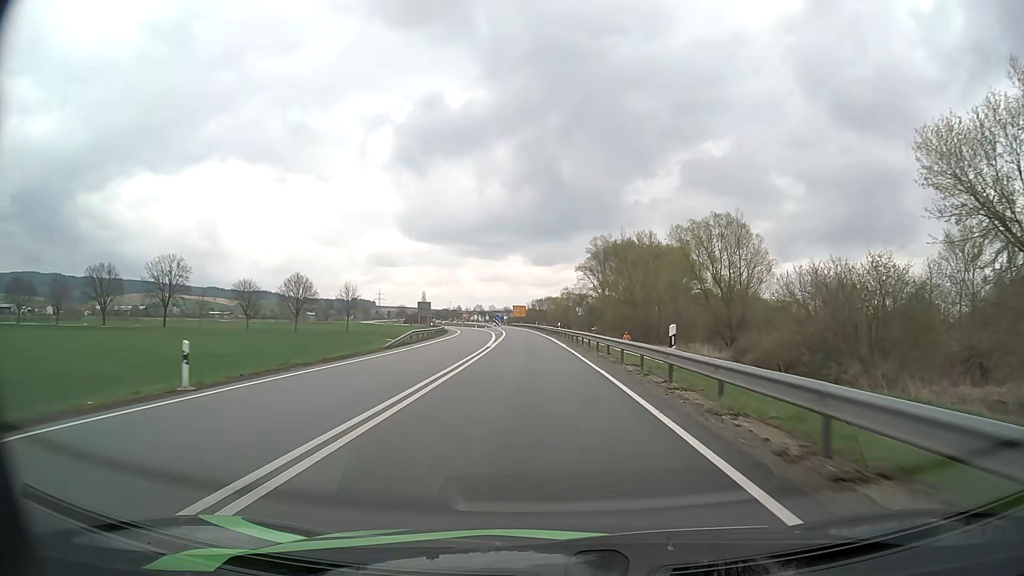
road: primary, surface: asphalt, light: Day
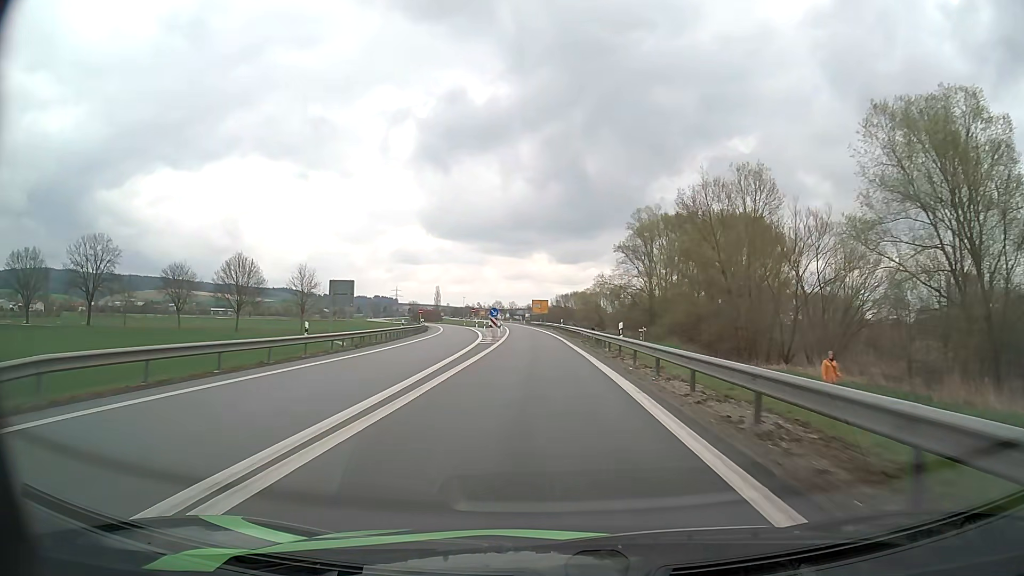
(-0.7, +37.9) m; -2°
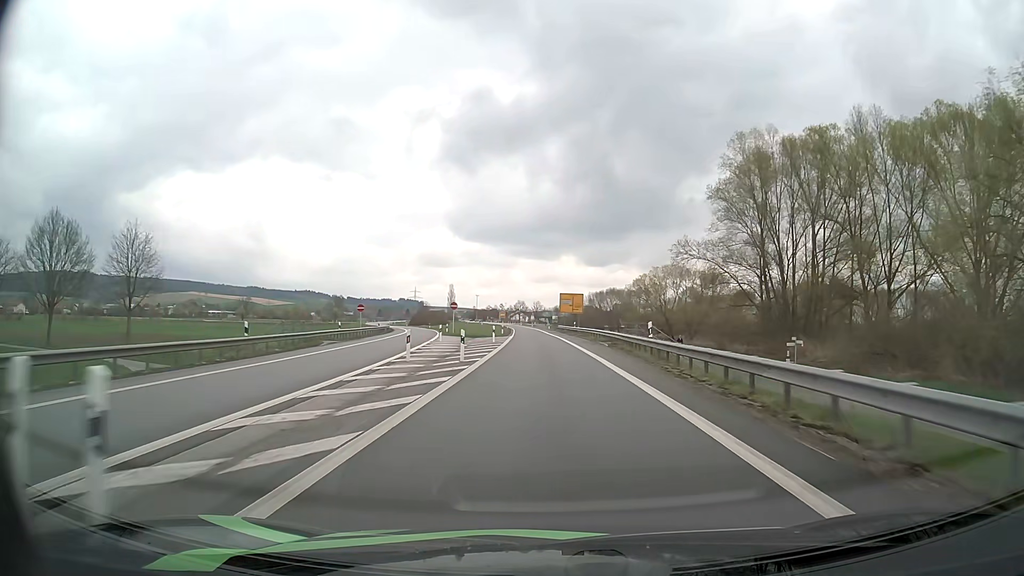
(-1.2, +50.3) m; -3°
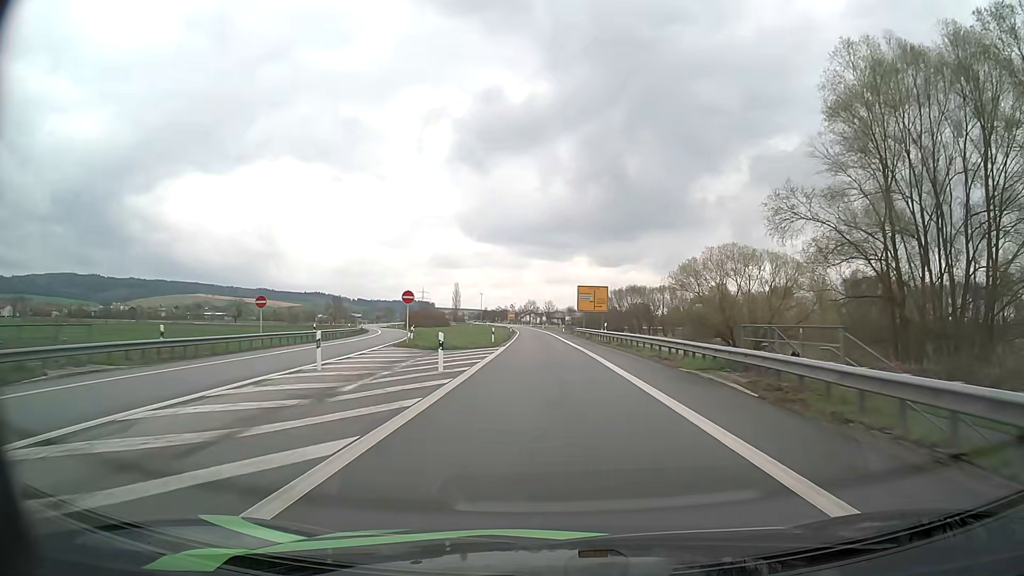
(-0.2, +25.3) m; -1°
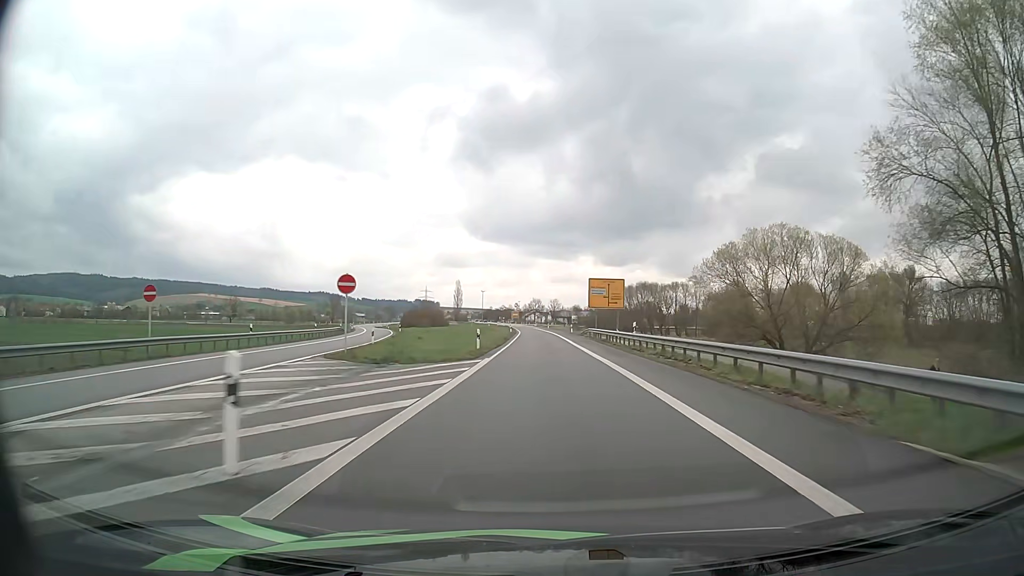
(-0.1, +12.7) m; -1°
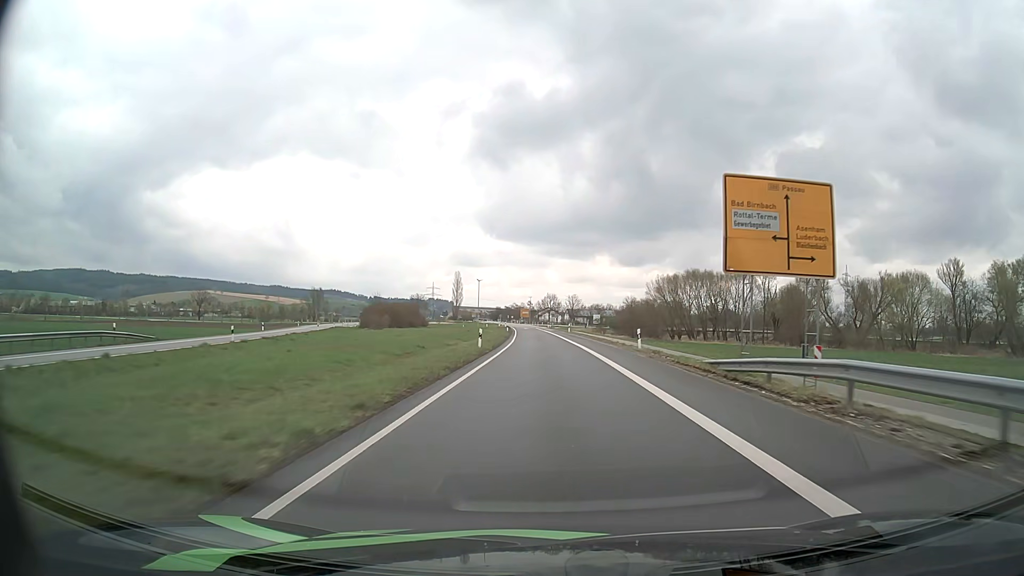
(-0.6, +51.1) m; -1°
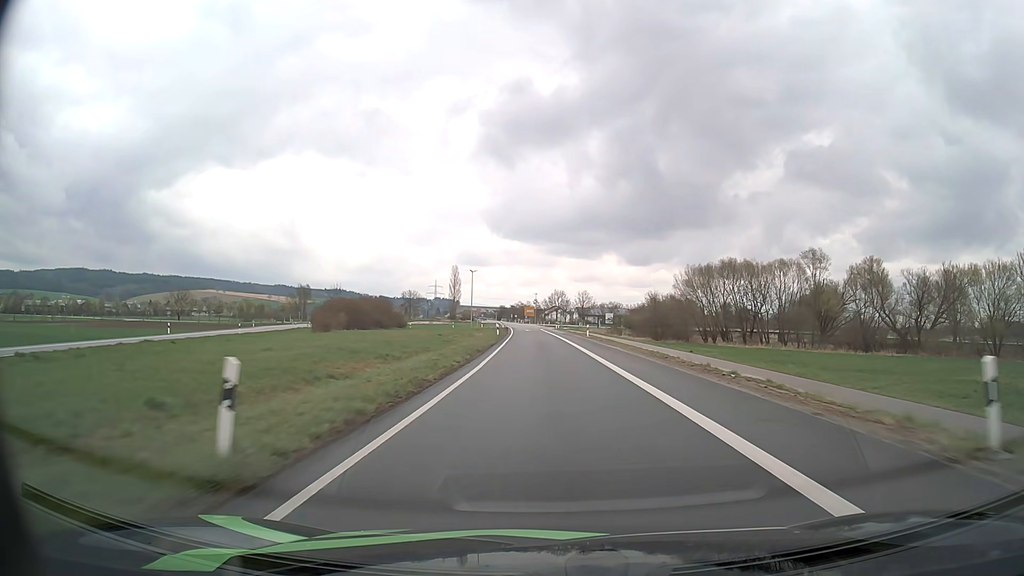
(-0.1, +25.6) m; -1°
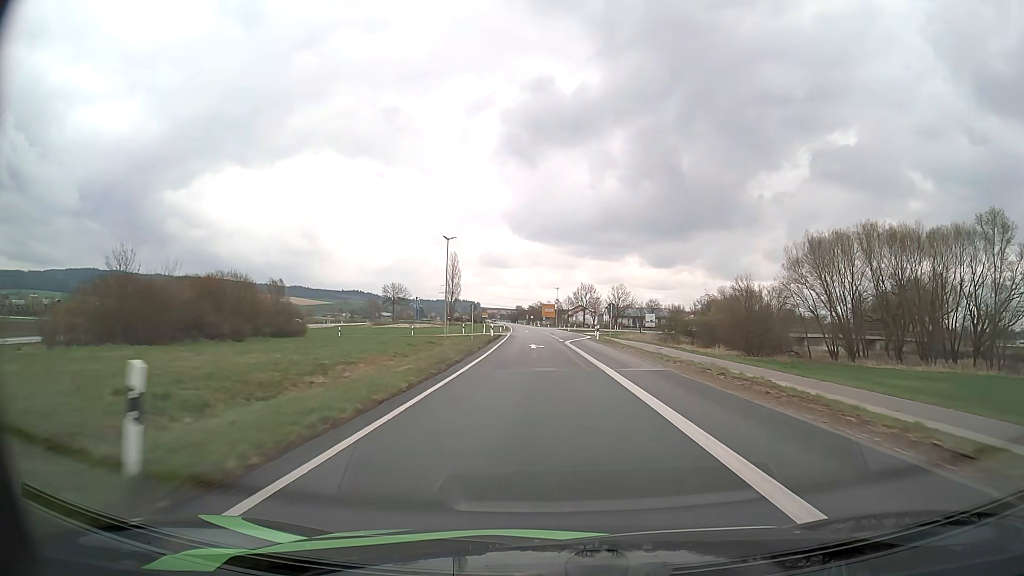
(-0.6, +51.4) m; -2°
(0, +10) (0, +20) (0, +30) (-1, +40) (-1, +50) (-1, +60) (-1, +70) (-2, +80) (-2, +90) (-3, +100) m
